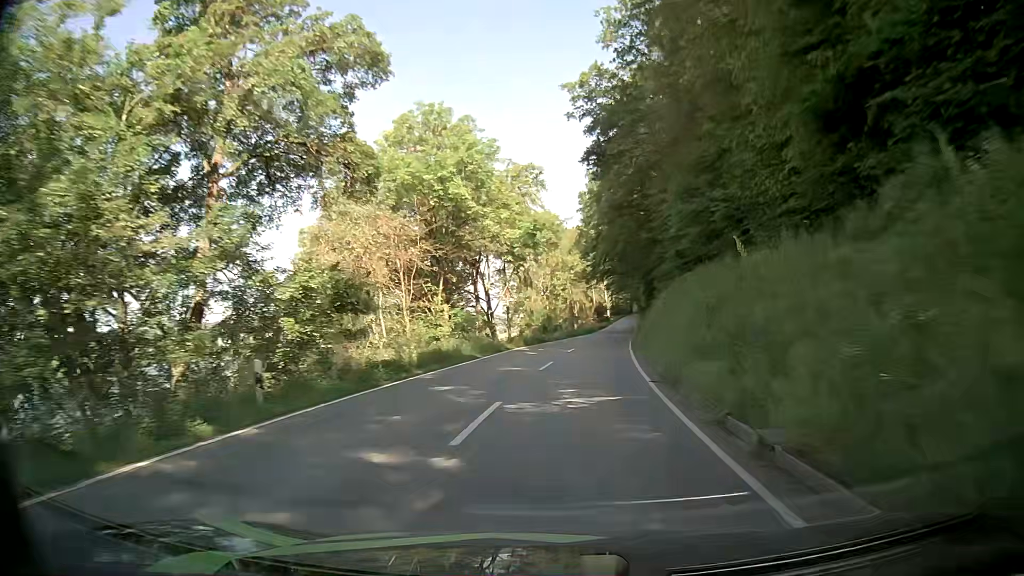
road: secondary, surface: asphalt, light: Day
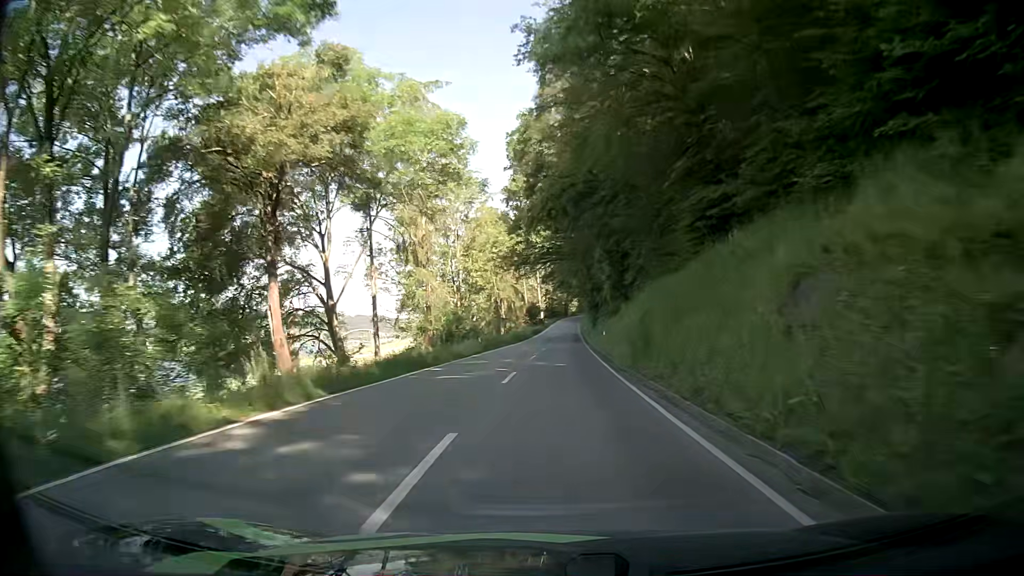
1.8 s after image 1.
(+1.5, +27.8) m; +6°
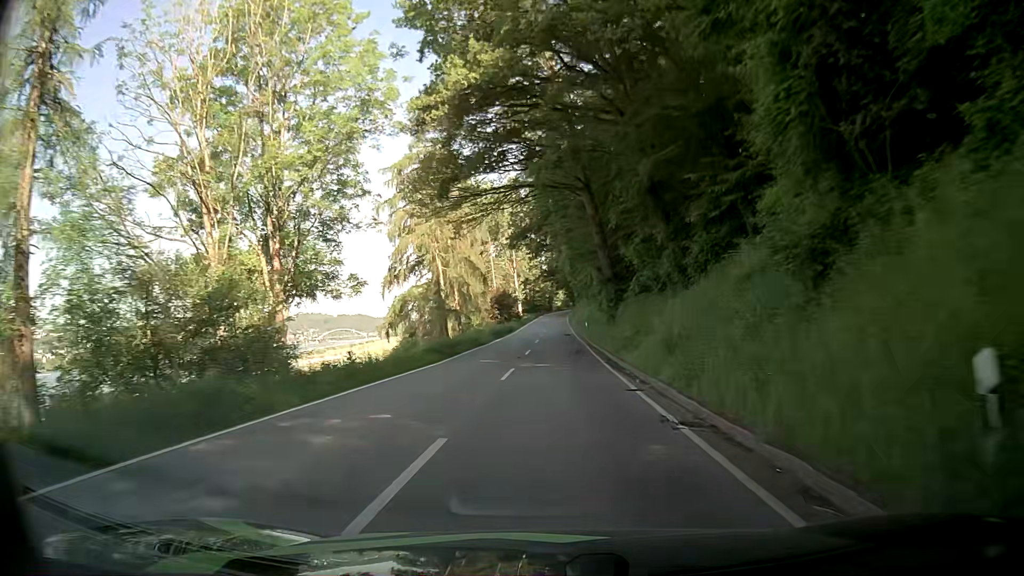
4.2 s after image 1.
(+0.8, +37.3) m; +2°
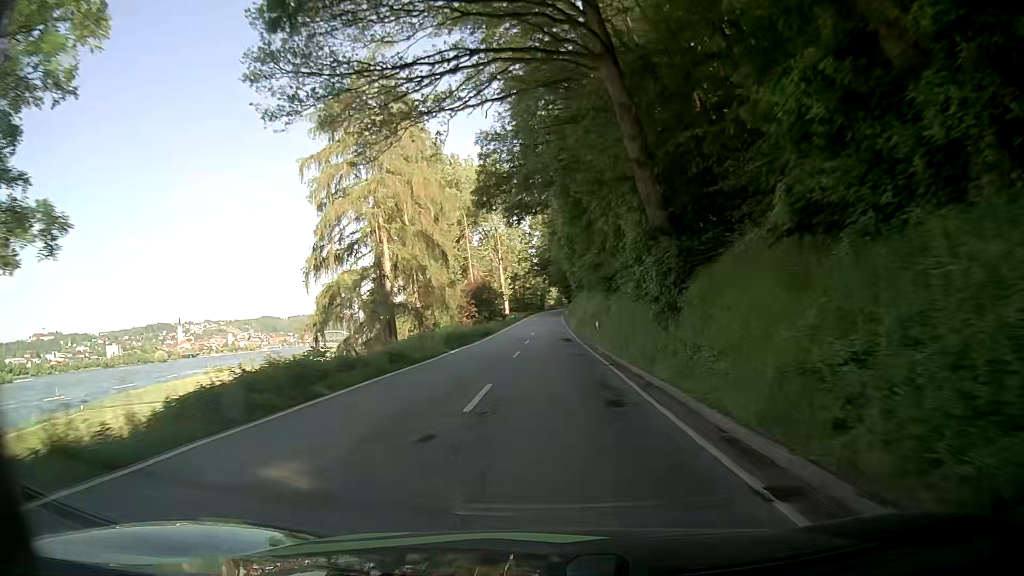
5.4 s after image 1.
(-0.1, +18.6) m; -1°
